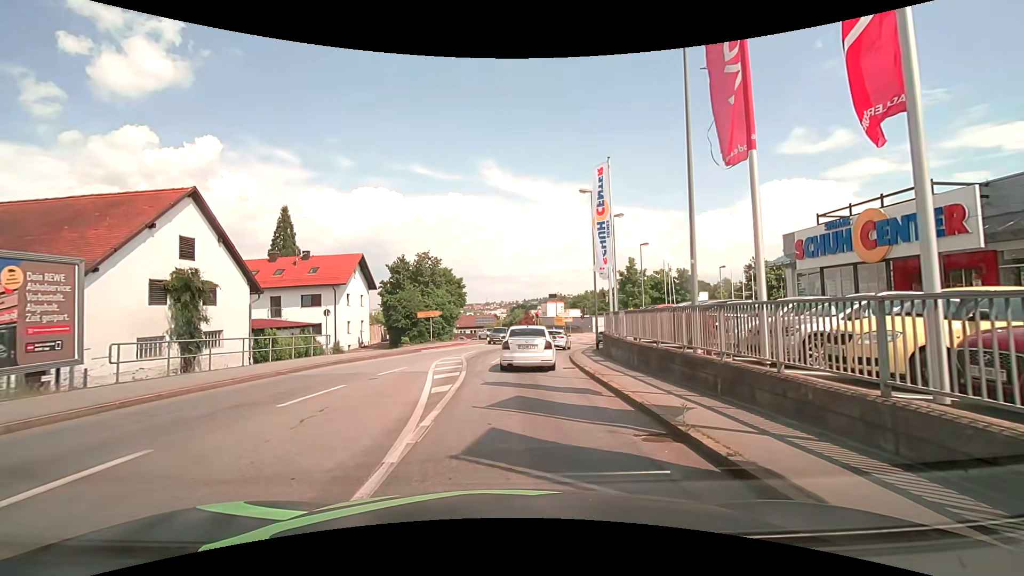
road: tertiary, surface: asphalt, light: Day
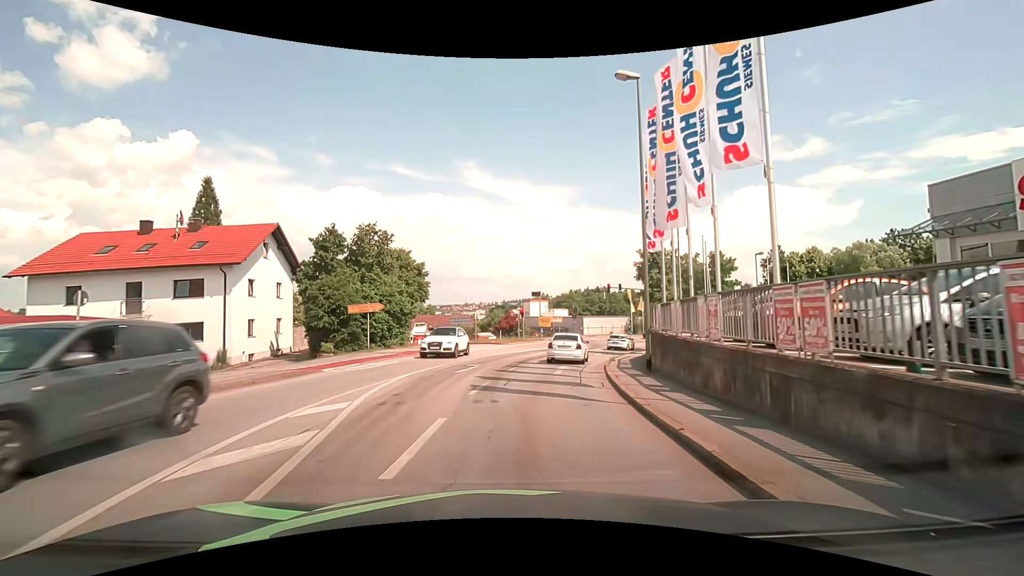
(+0.3, +15.4) m; +3°
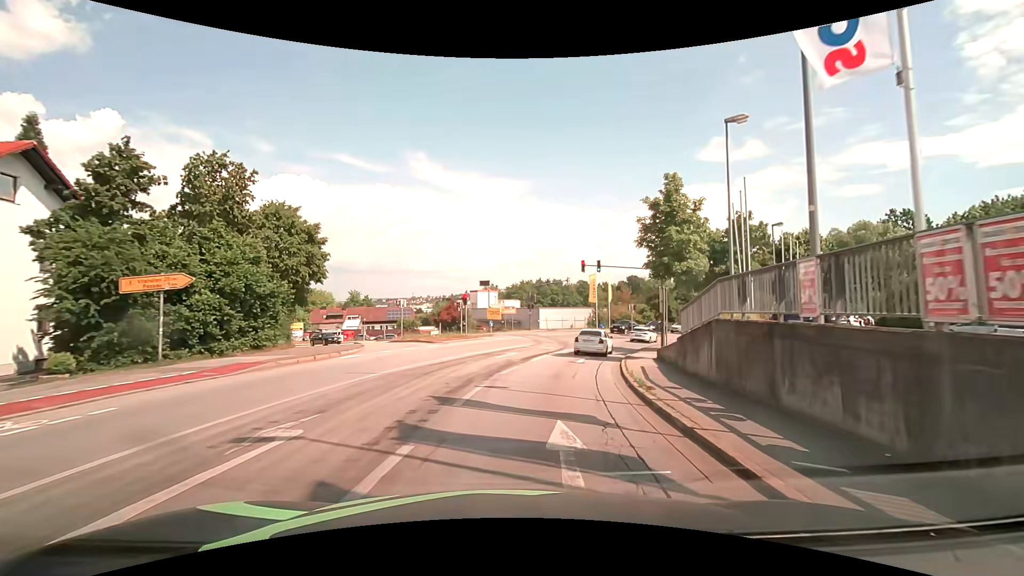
(+0.6, +14.3) m; +6°
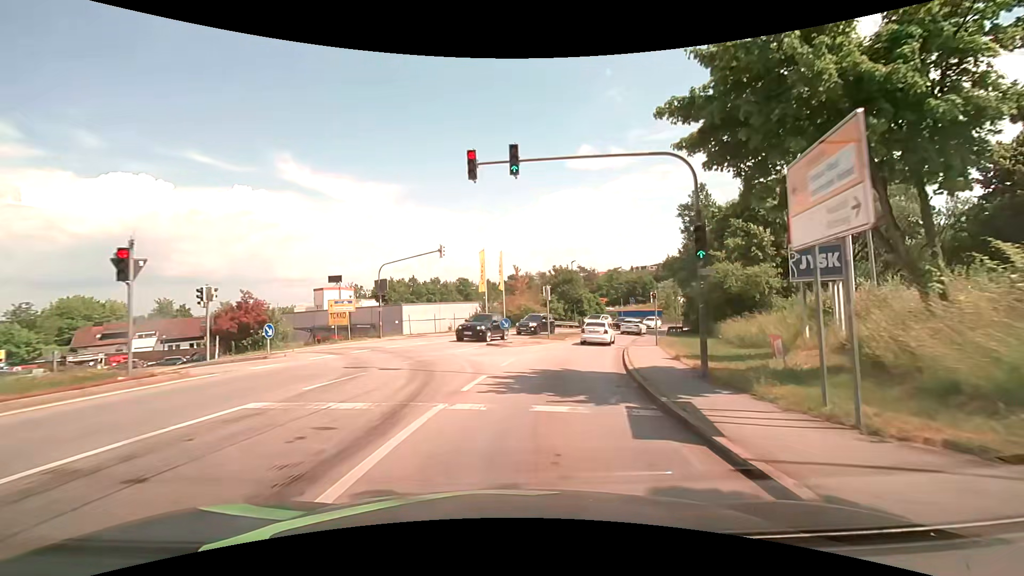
(+2.9, +23.7) m; +14°
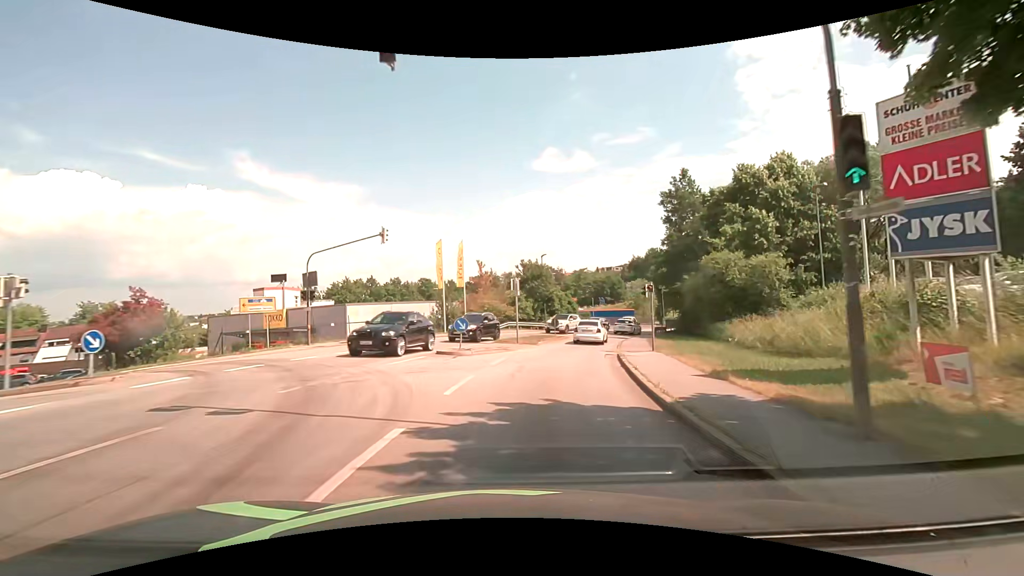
(+0.2, +6.5) m; +4°
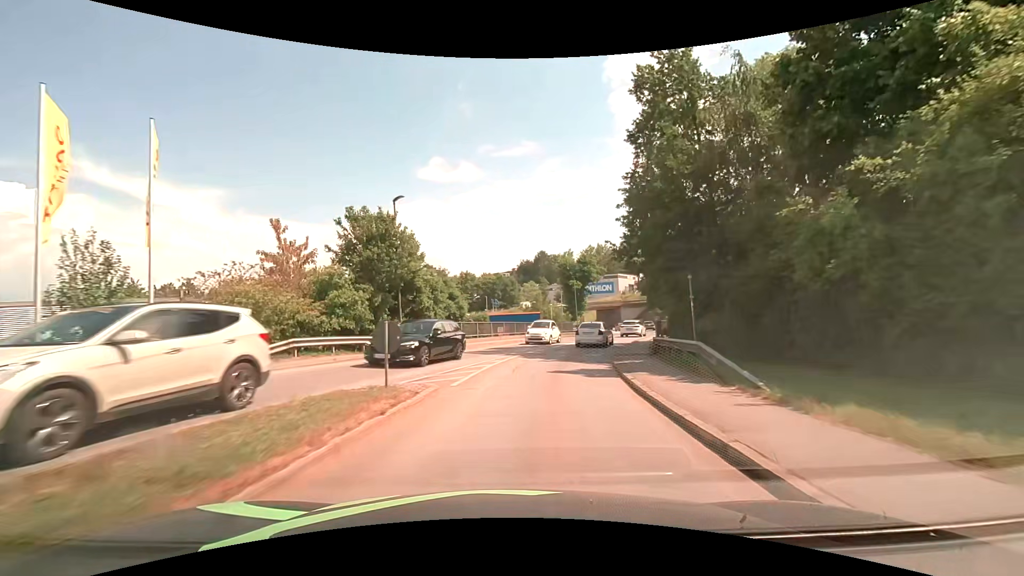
(+2.9, +25.8) m; +13°
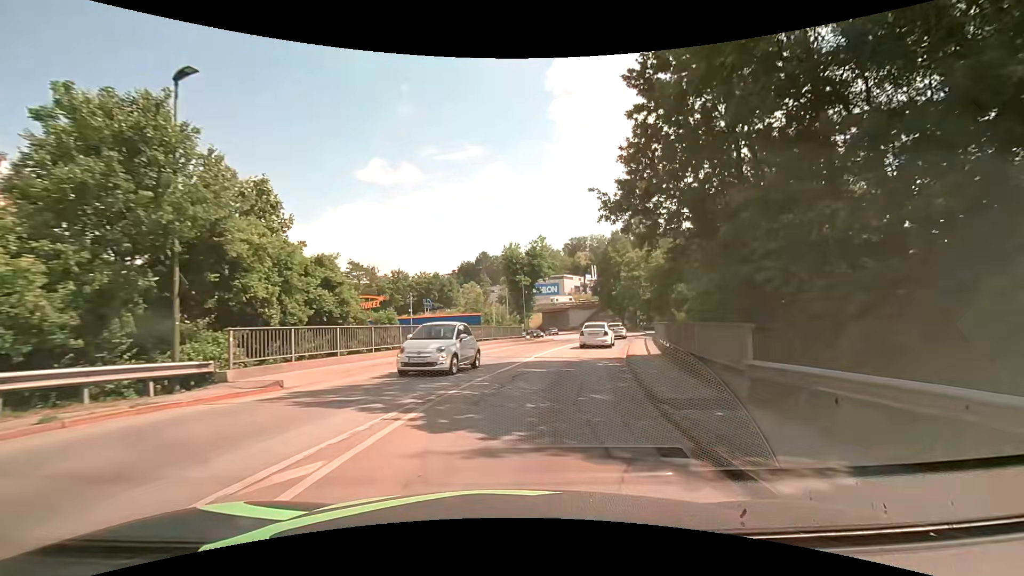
(+0.6, +12.6) m; +6°
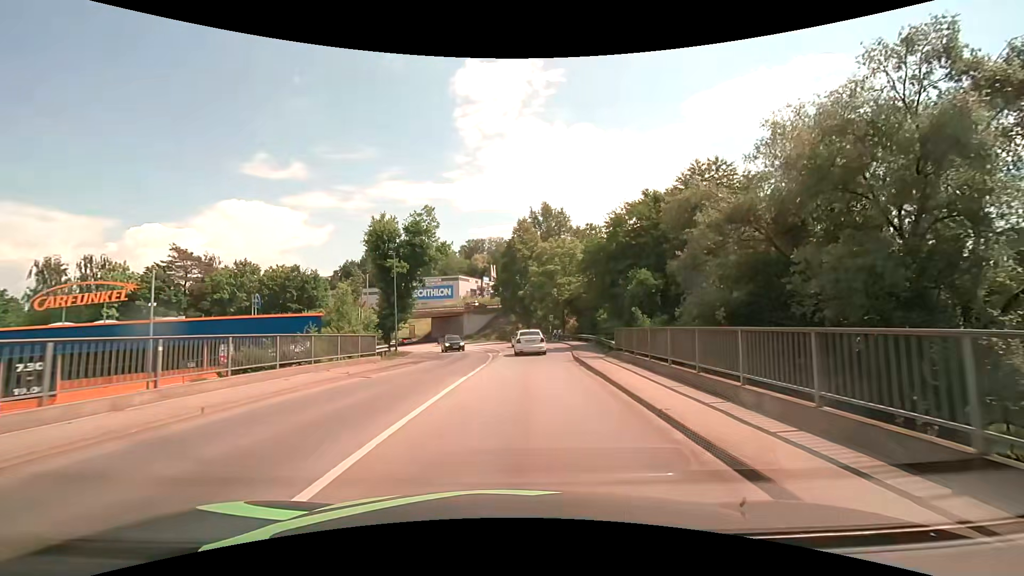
(+2.0, +19.2) m; +12°
(0, +10) (+1, +20) (+2, +30) (+2, +40) (+1, +50) (0, +60) (-3, +69) (-6, +79) (-11, +88) (-15, +97) m
